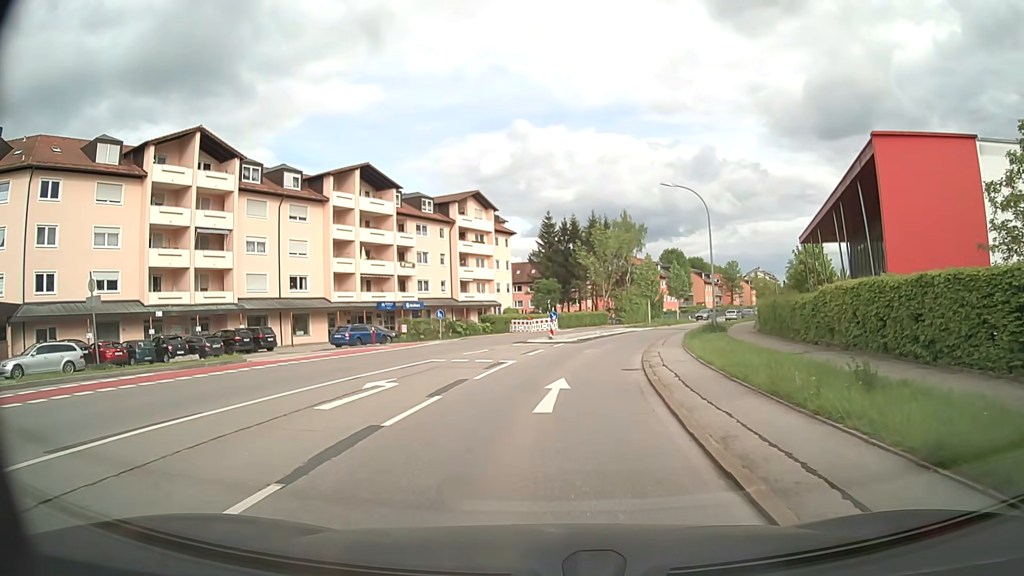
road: secondary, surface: asphalt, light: Day
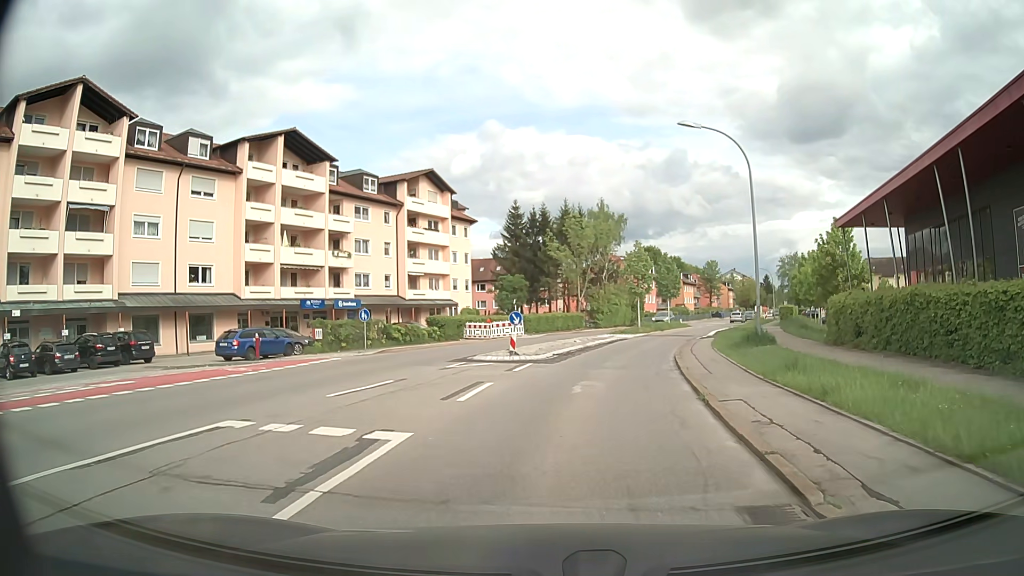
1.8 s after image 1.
(+0.2, +11.8) m; +3°
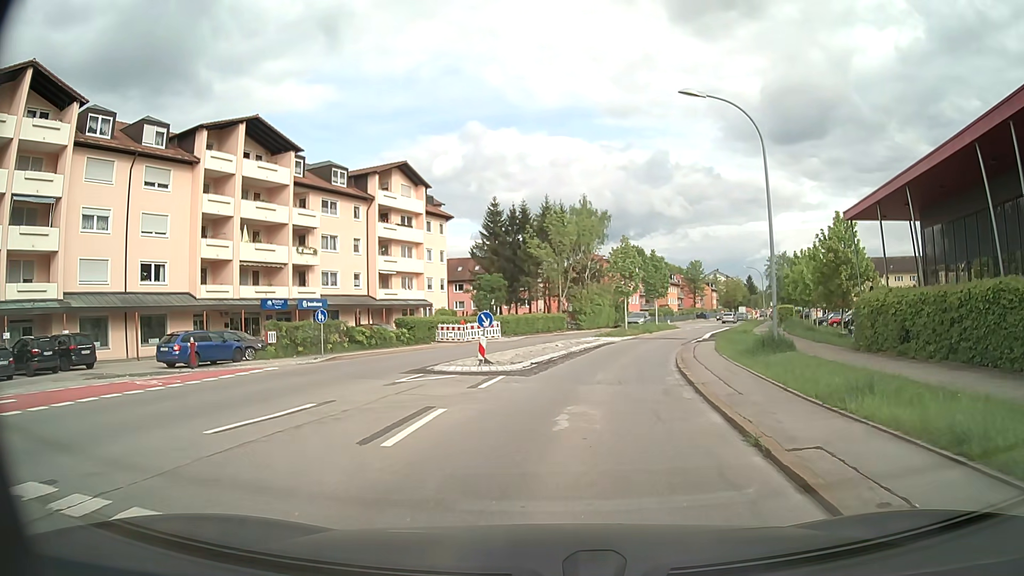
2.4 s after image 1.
(0.0, +3.7) m; +2°
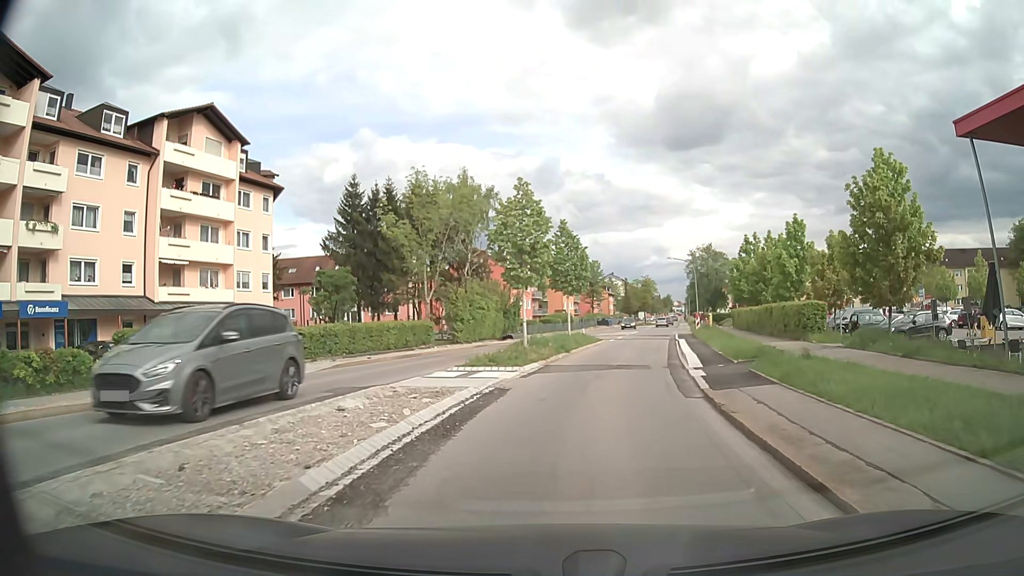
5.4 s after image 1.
(+1.4, +19.6) m; +10°
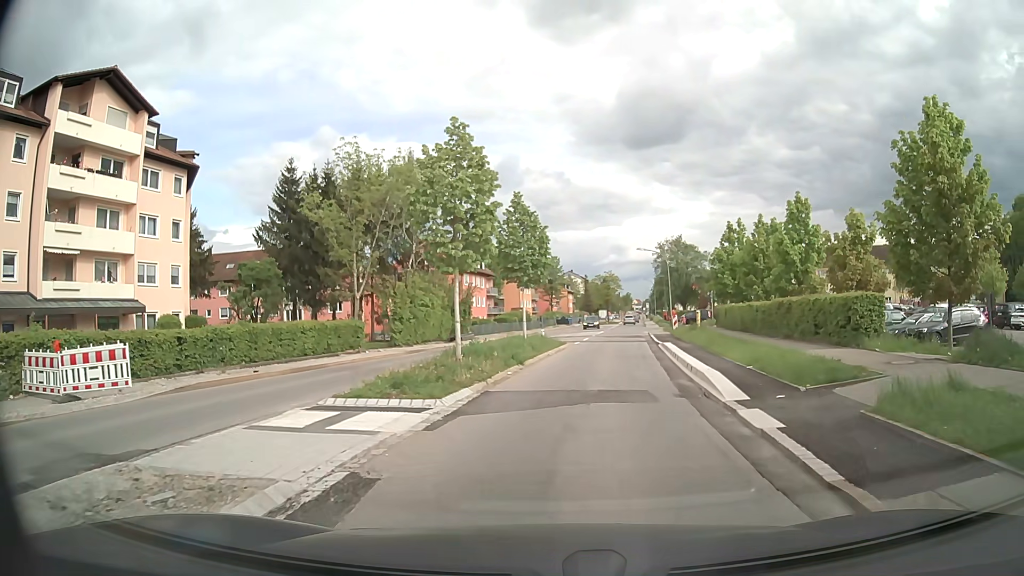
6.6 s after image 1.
(+0.1, +7.4) m; +3°
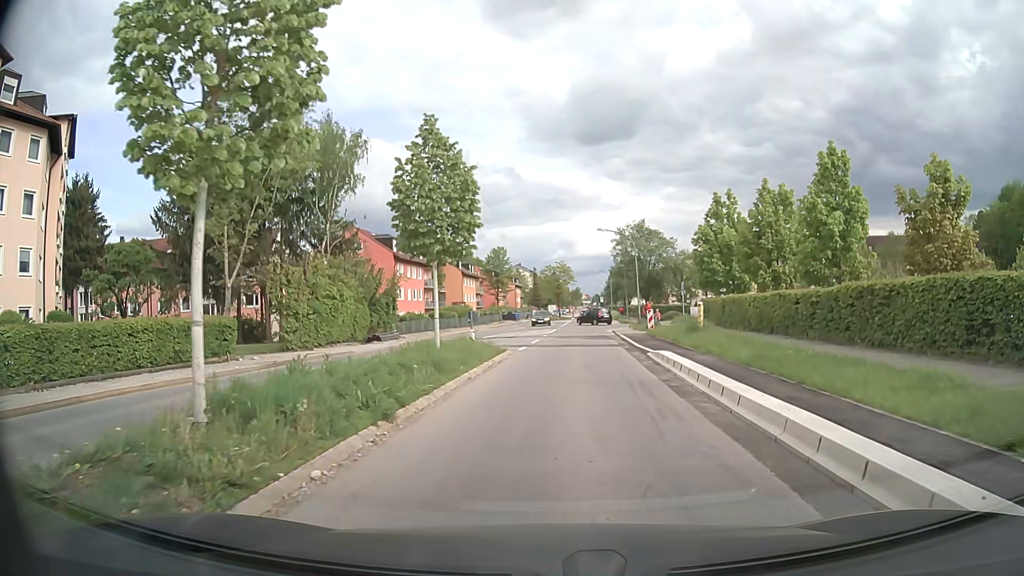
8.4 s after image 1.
(+0.3, +10.5) m; +5°
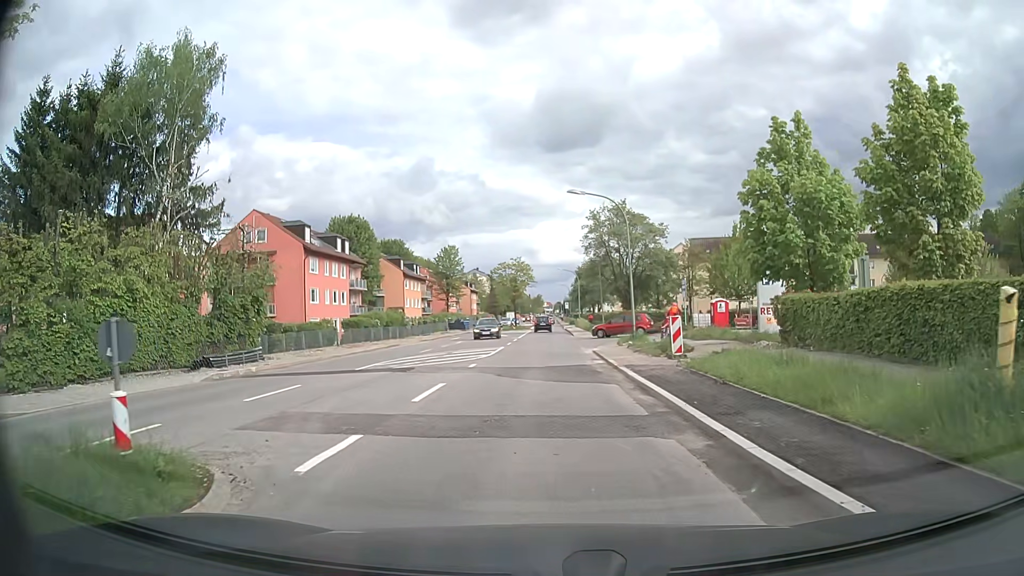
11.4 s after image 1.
(+0.4, +17.8) m; +2°
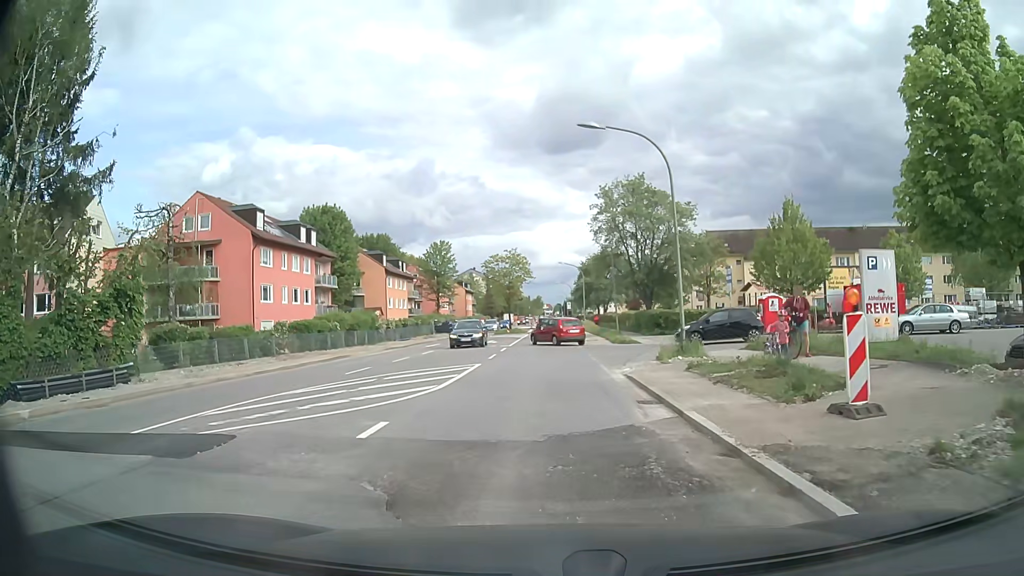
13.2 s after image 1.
(-0.1, +11.3) m; 0°
(0, +10) (0, +20) (0, +30) (0, +40) (0, +50) (0, +60) (0, +70) (0, +80) (0, +90) (0, +100) m
